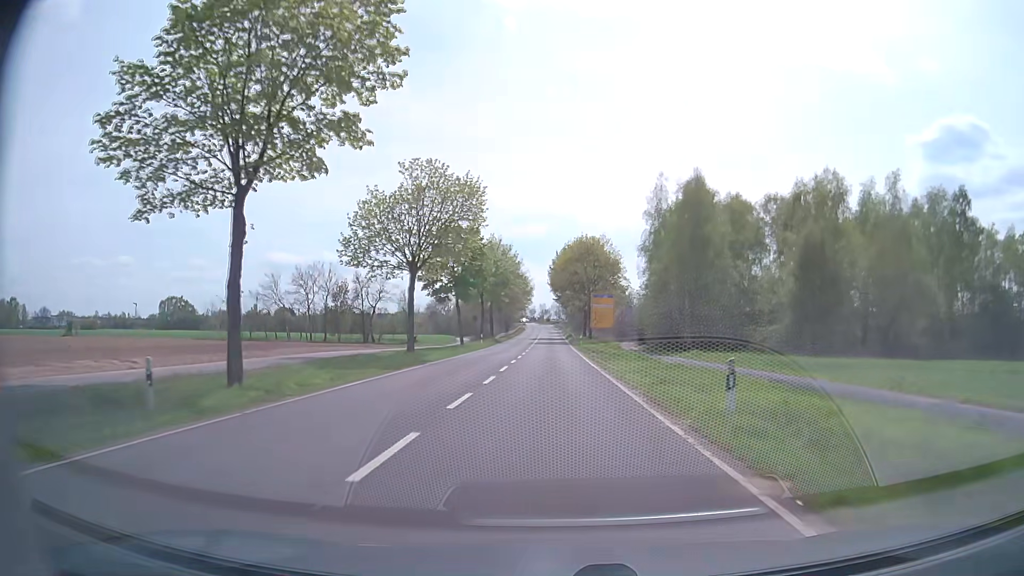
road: secondary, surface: asphalt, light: Day
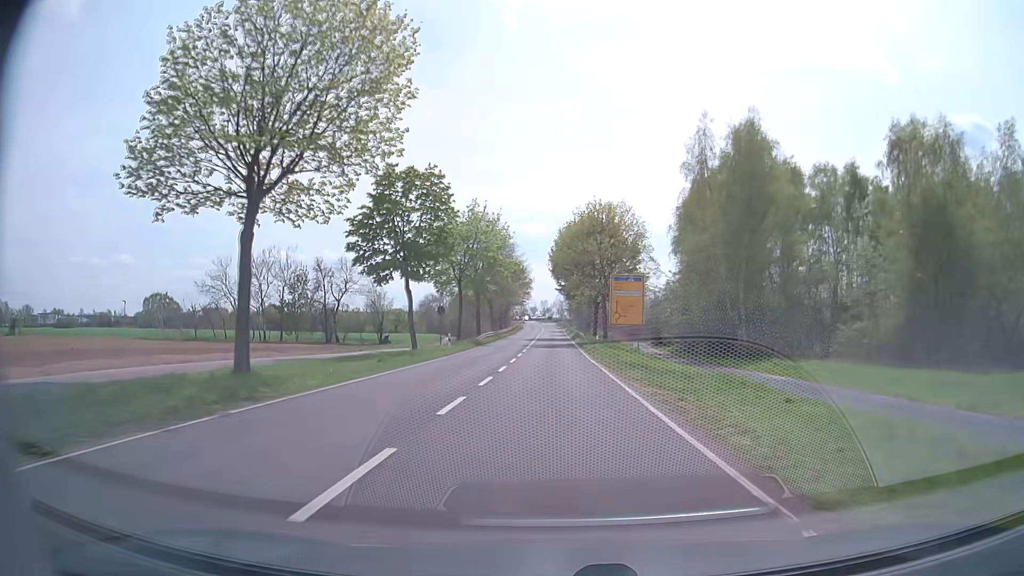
(-0.1, +19.4) m; -1°
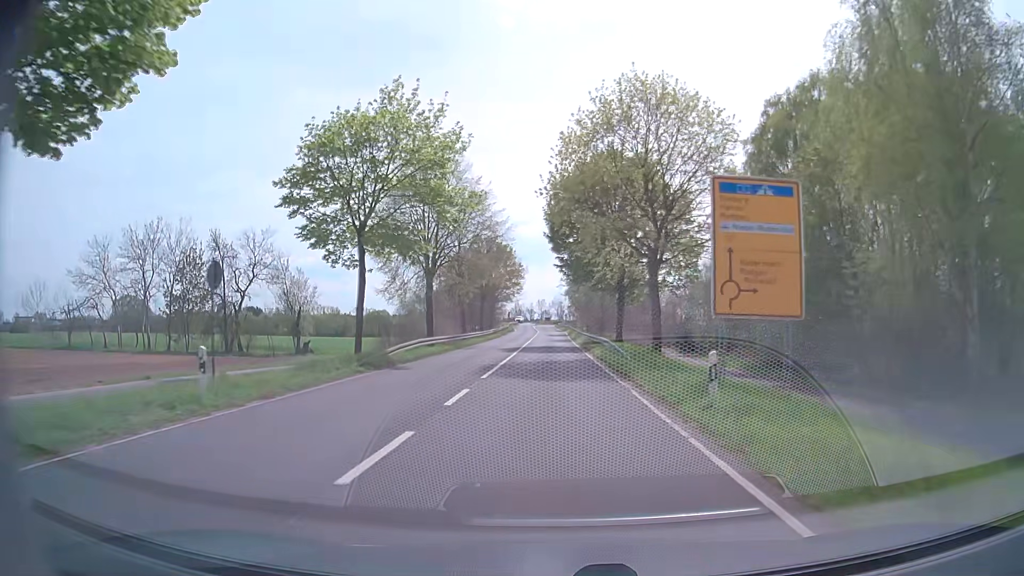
(+0.1, +29.0) m; 0°
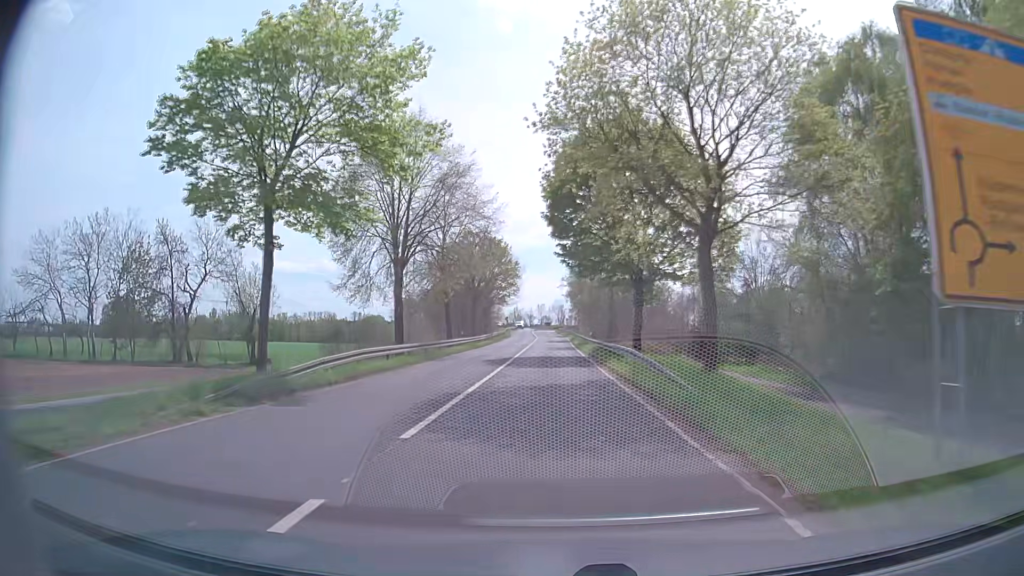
(0.0, +9.6) m; 0°
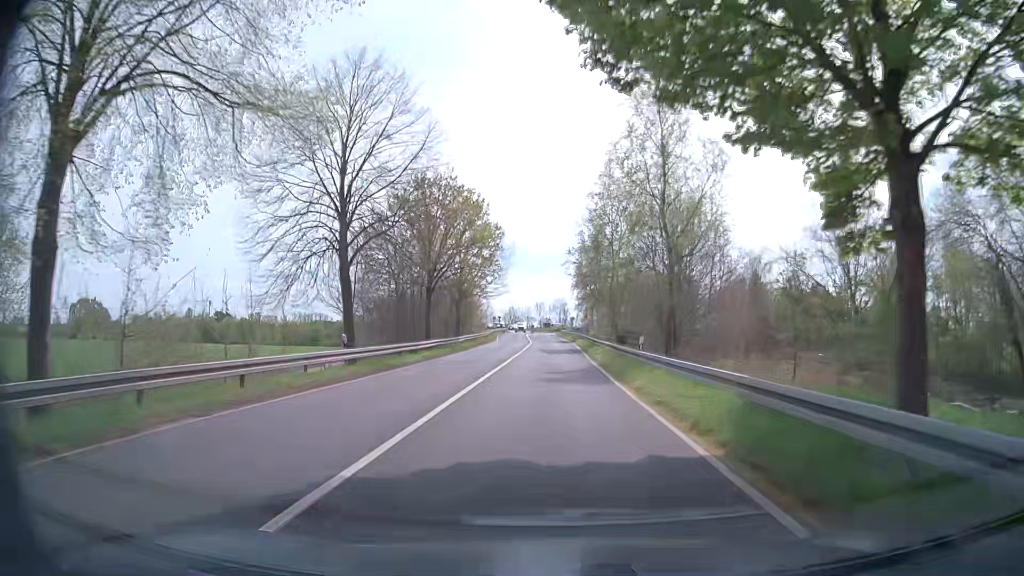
(0.0, +28.5) m; 0°
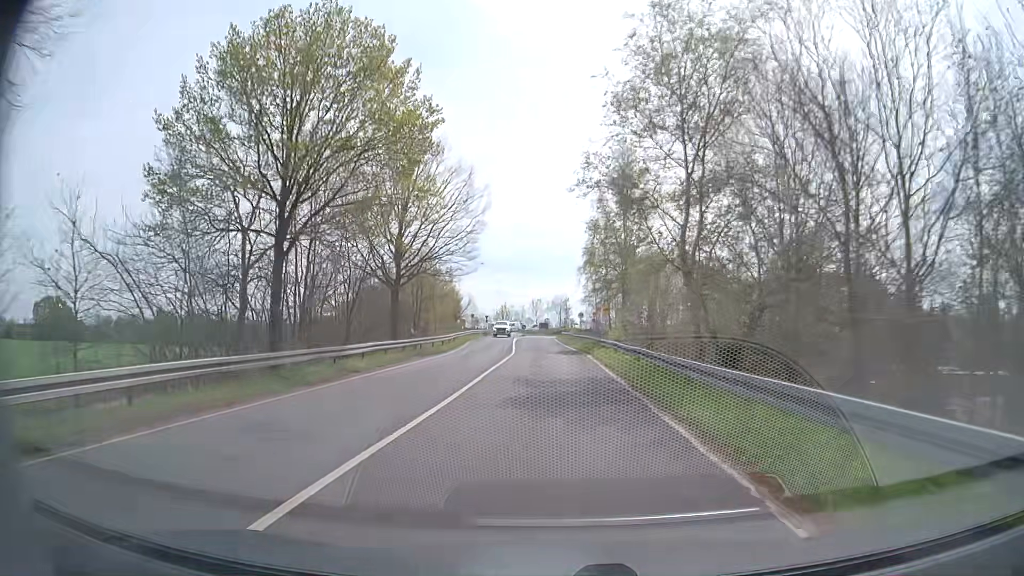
(-0.1, +27.6) m; 0°
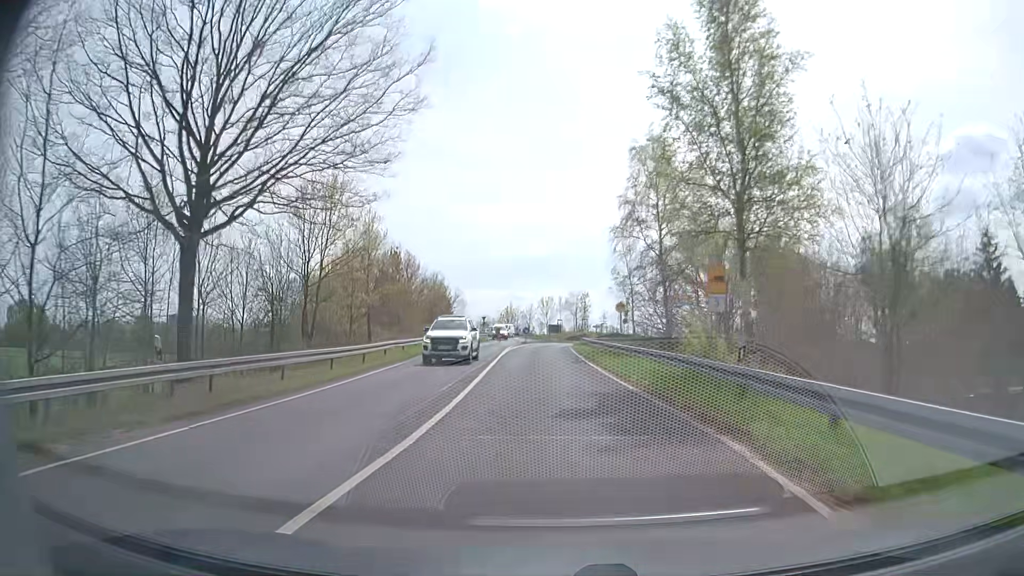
(-0.1, +26.0) m; -1°
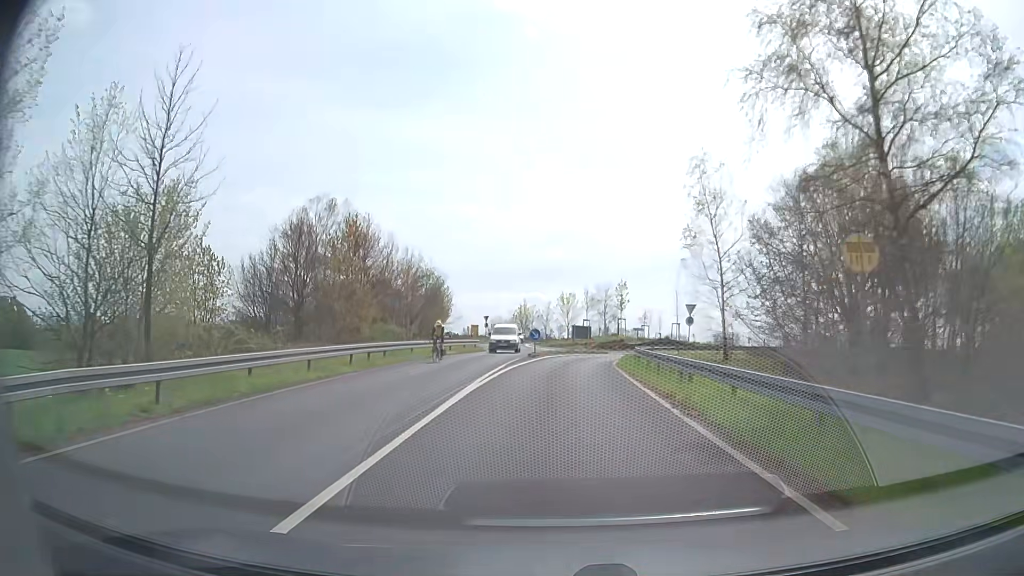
(-0.5, +22.9) m; -2°
(0, +10) (0, +20) (+1, +30) (+3, +40) (+9, +48) (+16, +54) (+25, +59) (+35, +61) (+44, +64) (+54, +68) m
